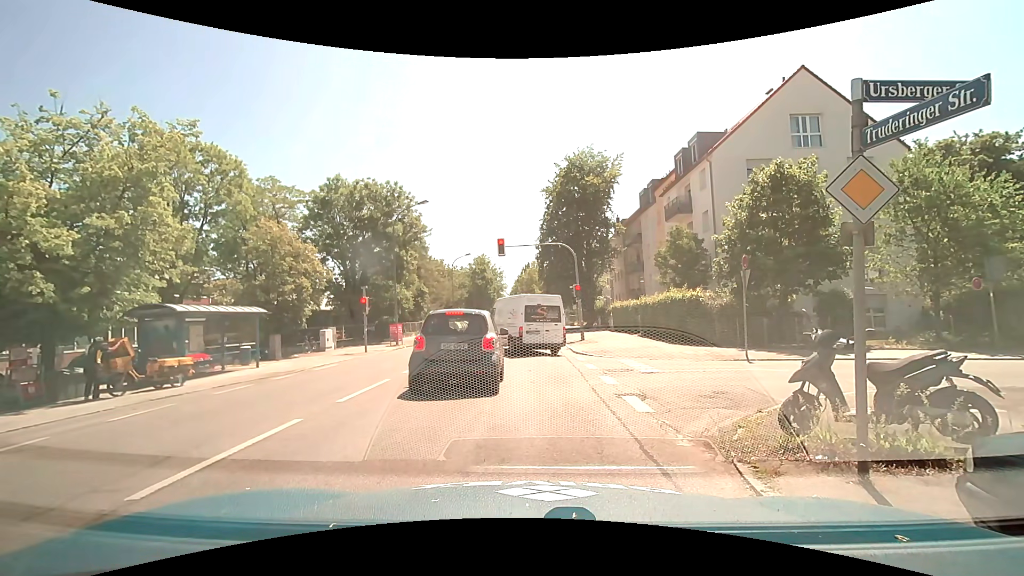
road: tertiary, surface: asphalt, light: Day
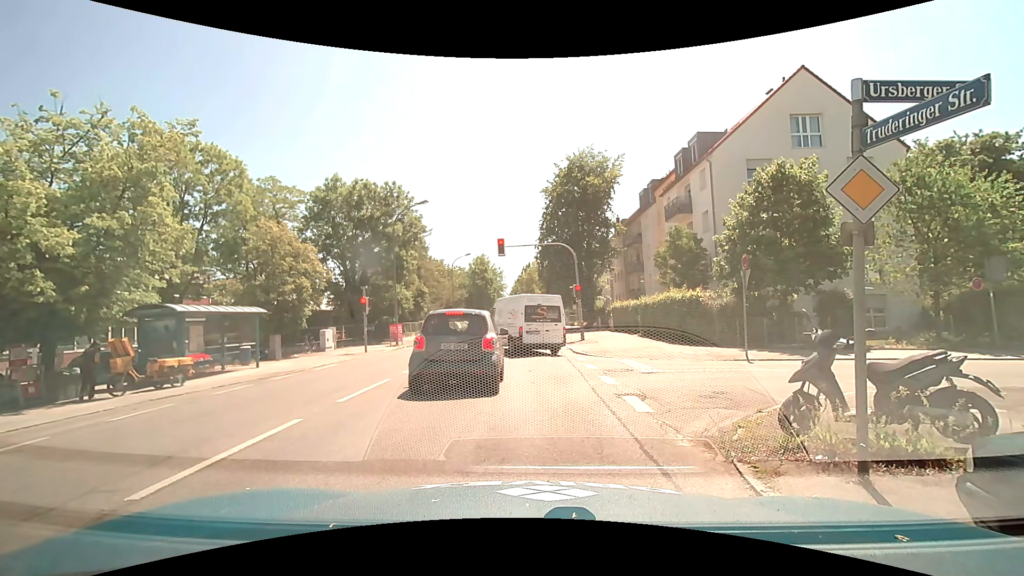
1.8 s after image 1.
(0.0, 0.0) m; 0°
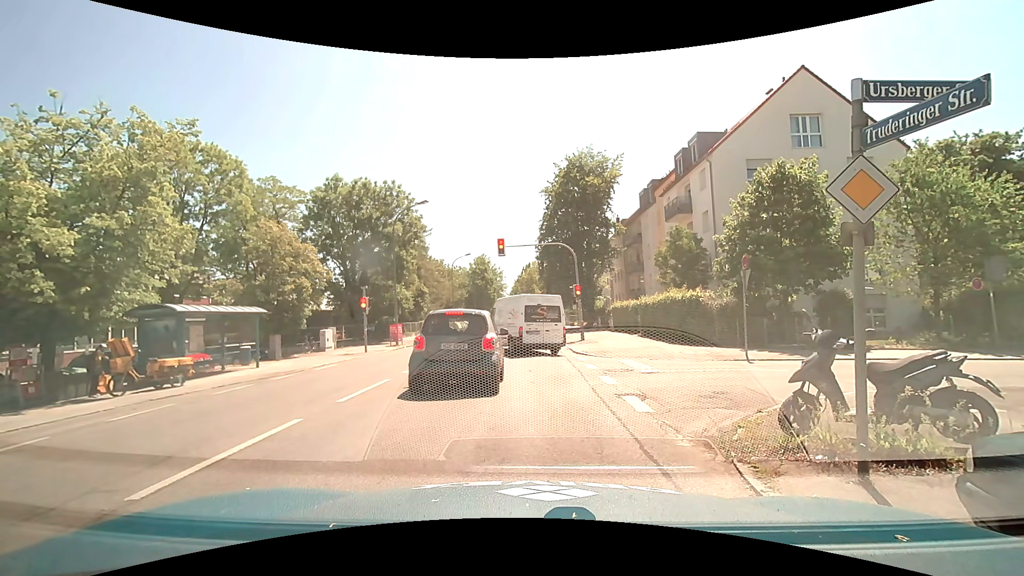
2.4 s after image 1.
(0.0, 0.0) m; 0°
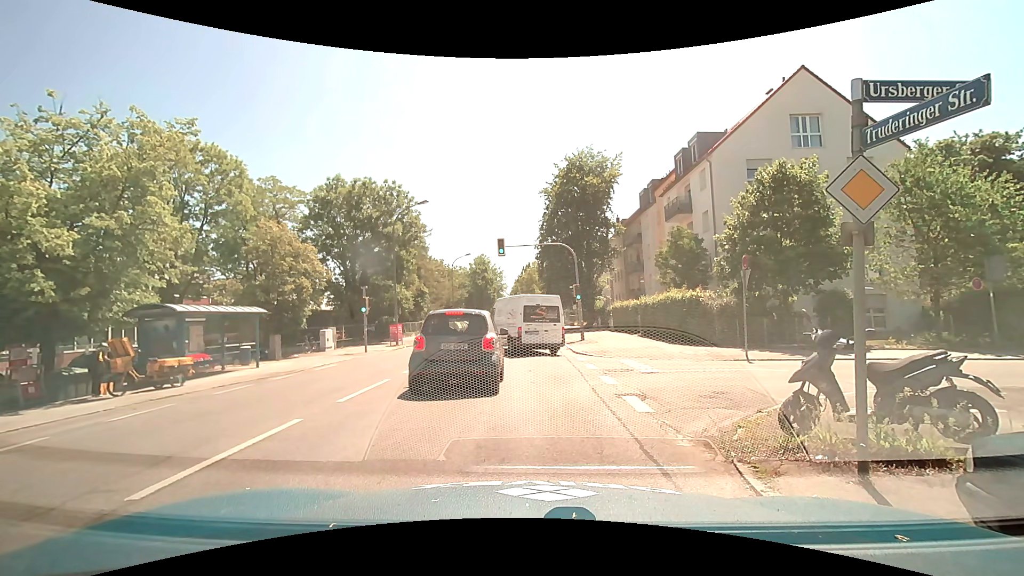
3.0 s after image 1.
(0.0, 0.0) m; 0°
